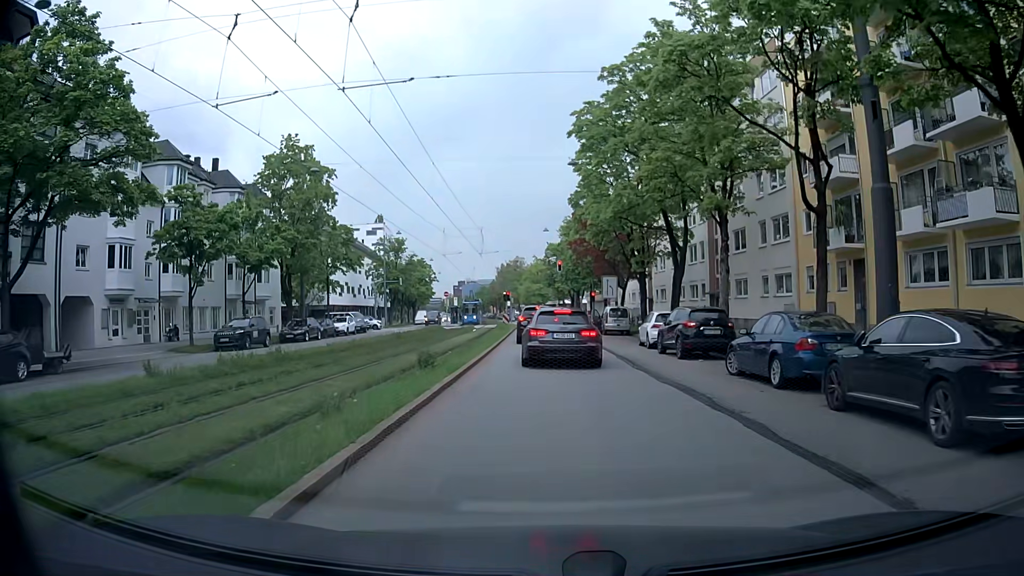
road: secondary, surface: asphalt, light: Day
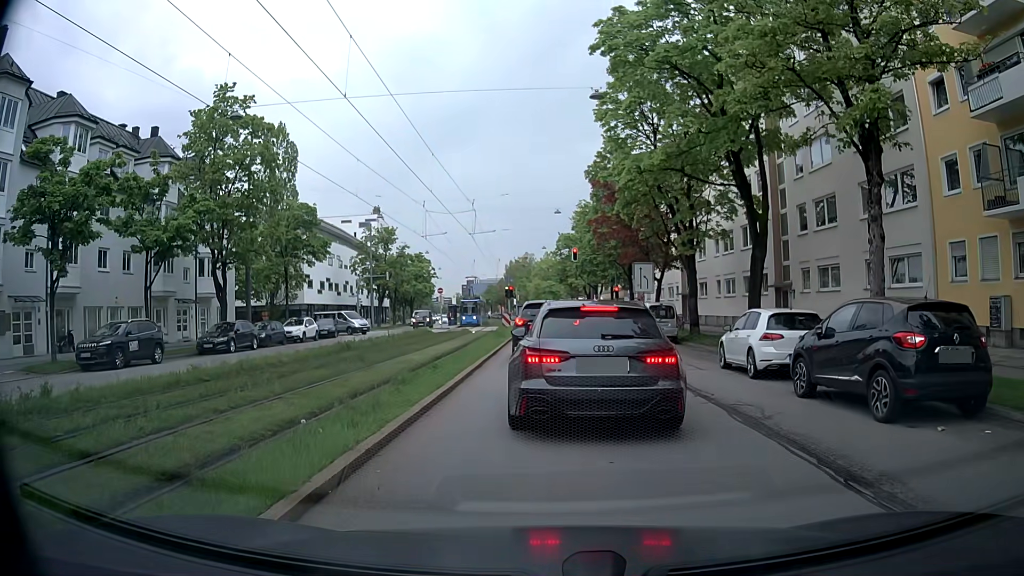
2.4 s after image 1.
(-0.1, +11.6) m; -1°
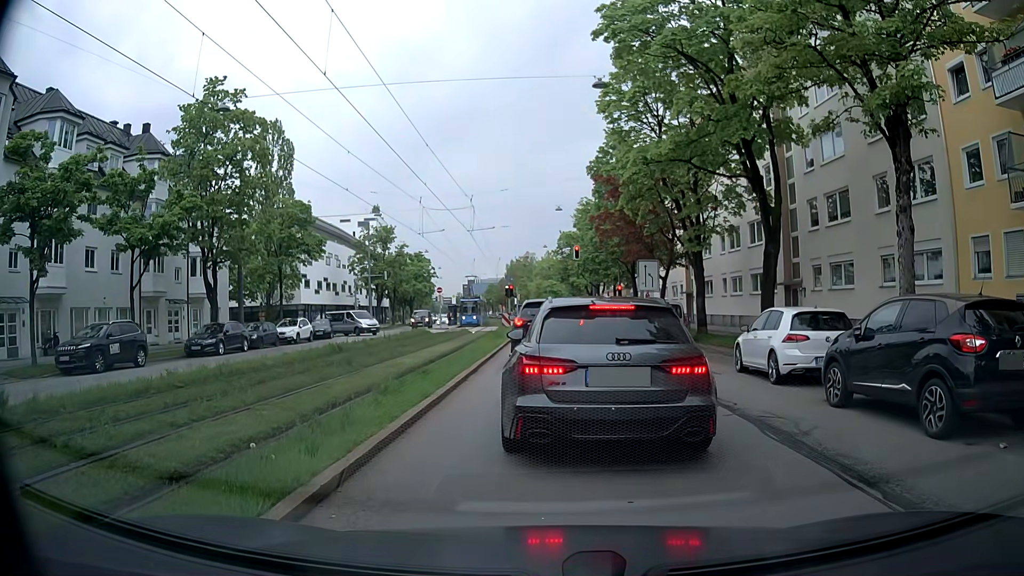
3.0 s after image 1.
(0.0, +1.2) m; -1°
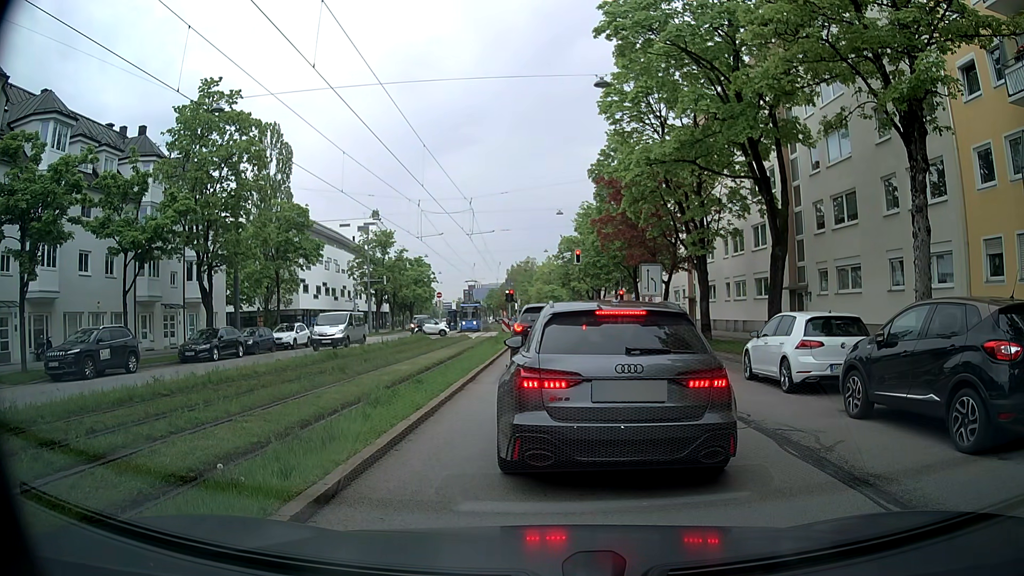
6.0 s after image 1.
(0.0, +0.7) m; 0°
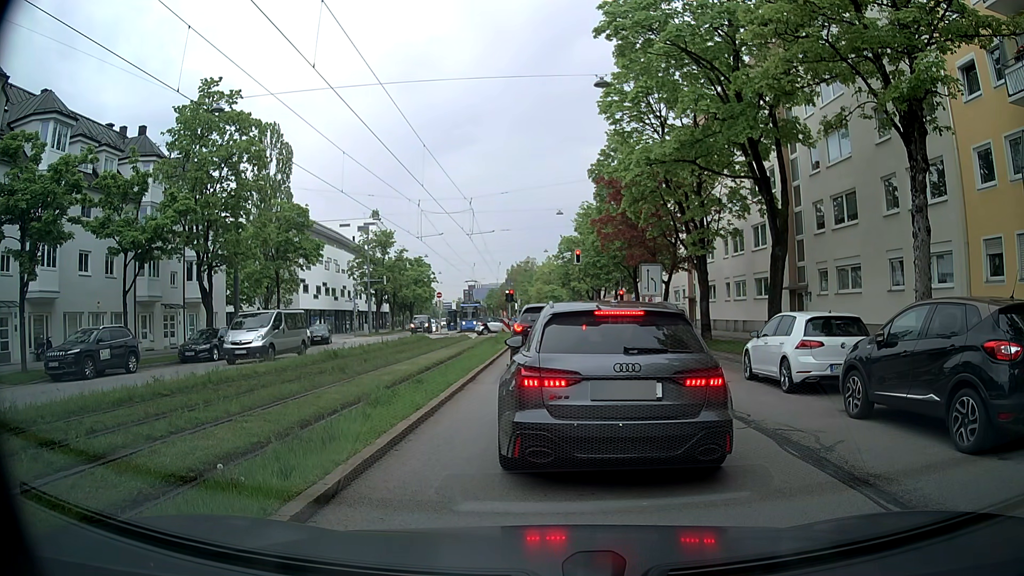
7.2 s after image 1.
(0.0, 0.0) m; 0°
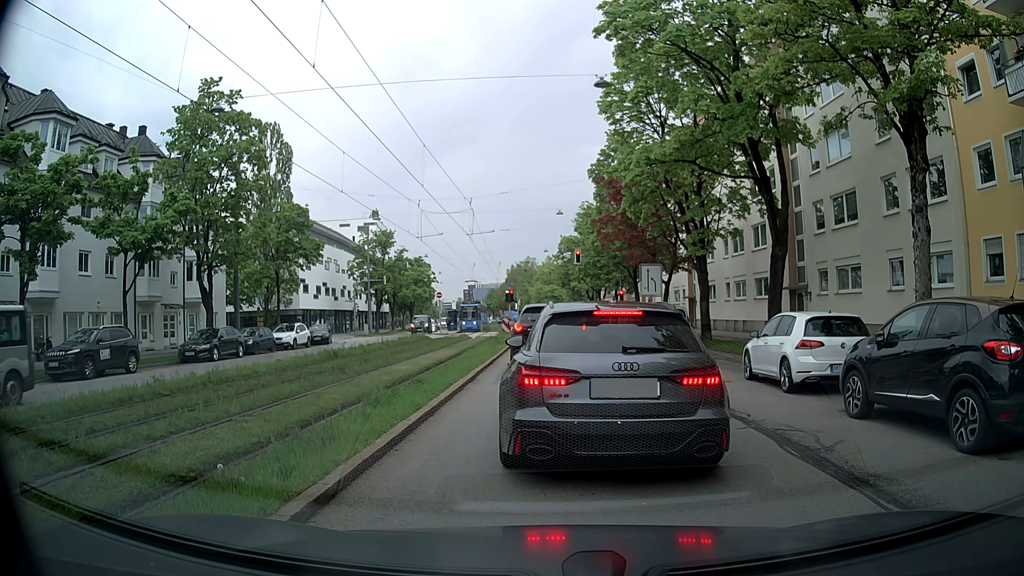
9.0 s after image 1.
(0.0, 0.0) m; 0°
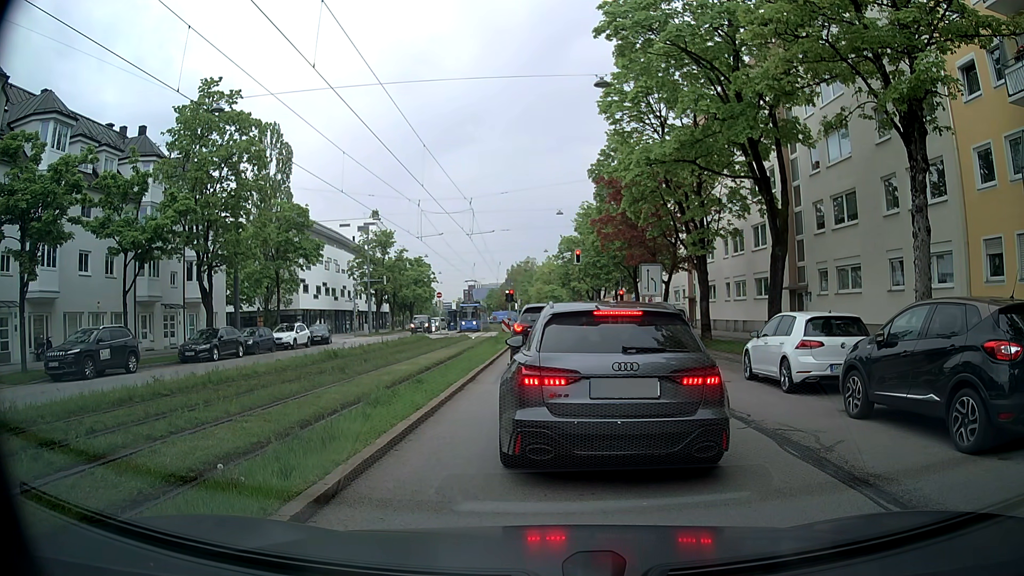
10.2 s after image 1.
(0.0, 0.0) m; 0°
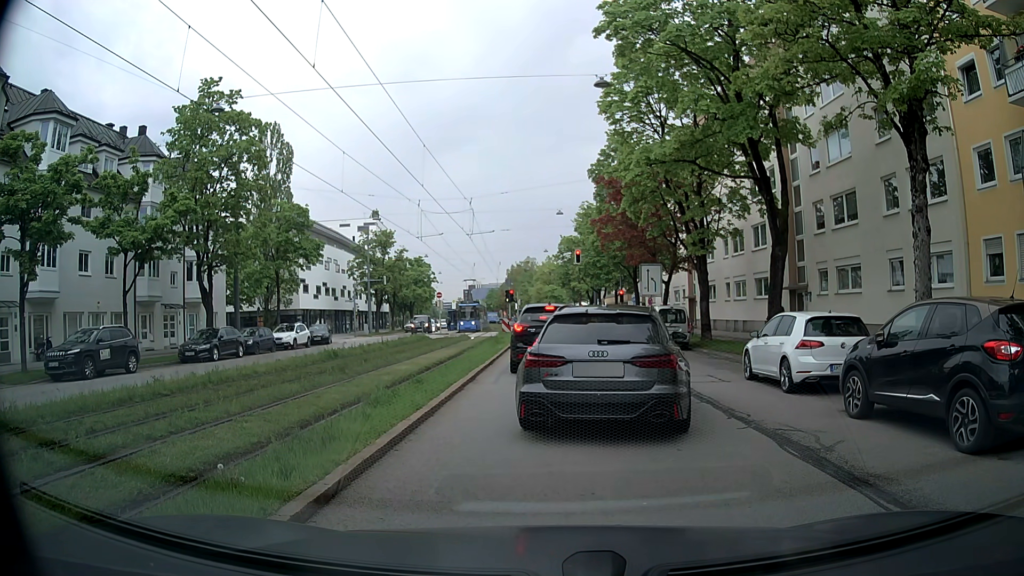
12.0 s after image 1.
(0.0, 0.0) m; 0°
